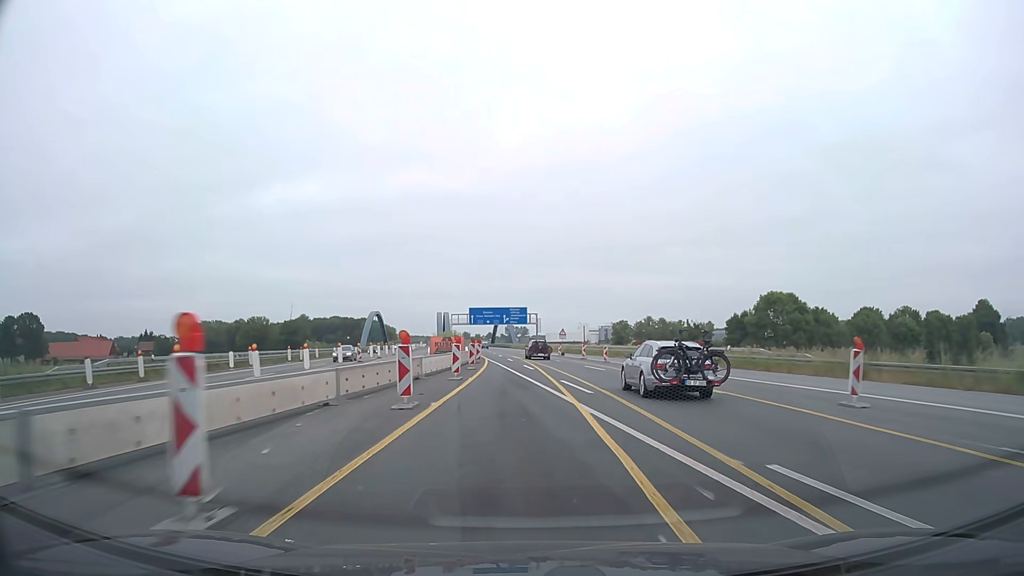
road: motorway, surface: asphalt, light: Day
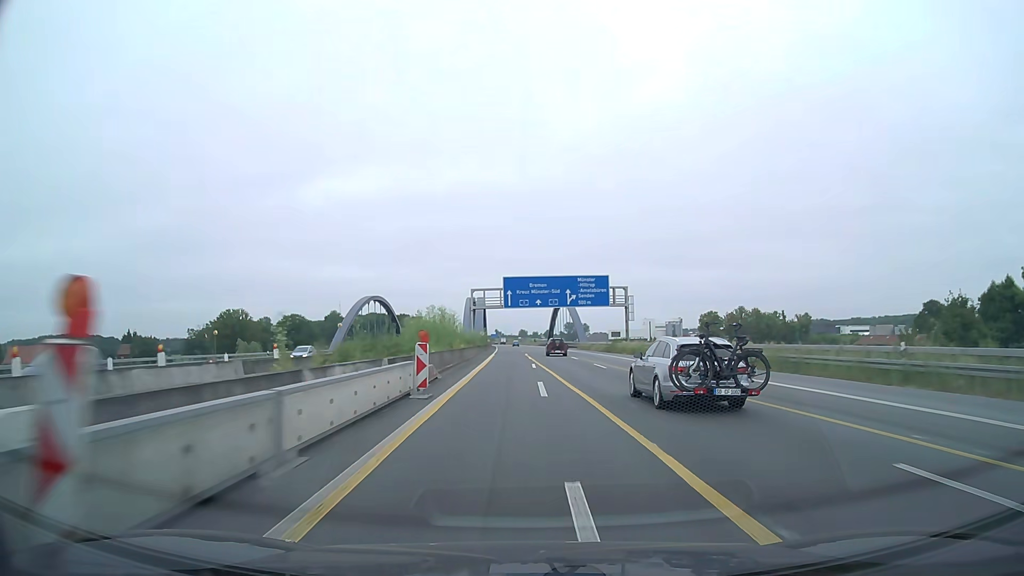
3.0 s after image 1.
(-3.1, +69.1) m; -5°
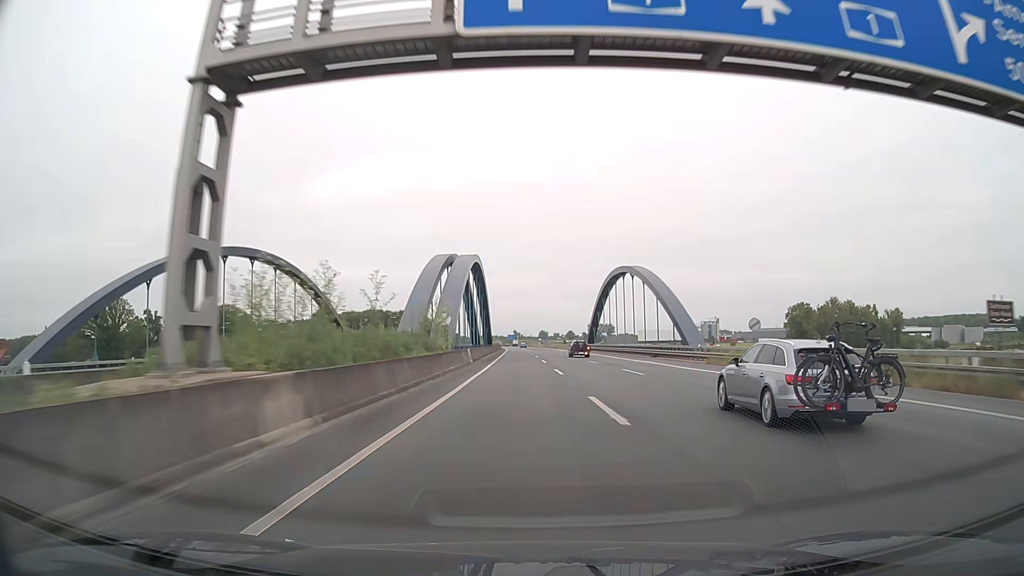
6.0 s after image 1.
(-2.1, +75.7) m; -2°
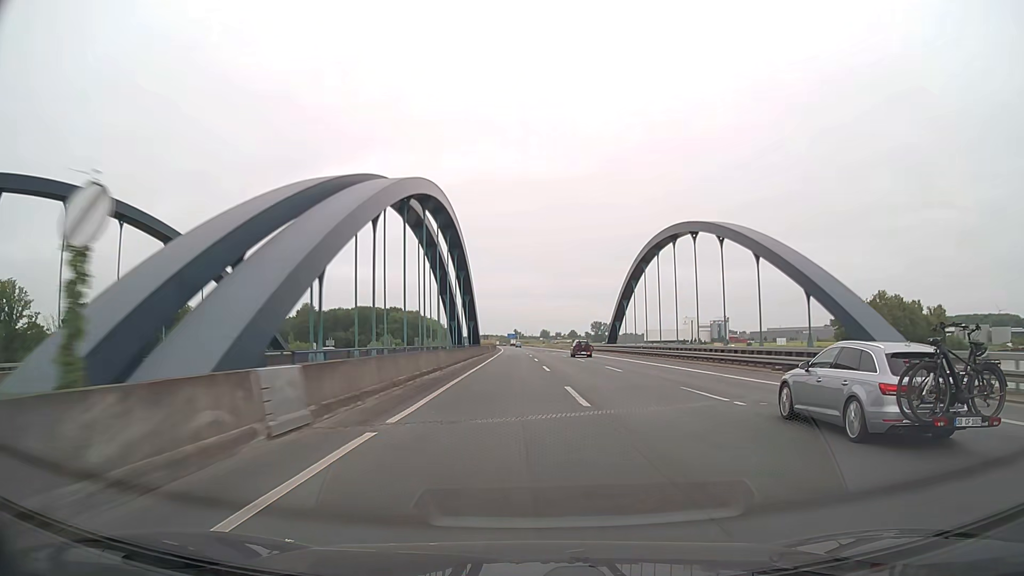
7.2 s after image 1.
(-0.1, +33.0) m; 0°
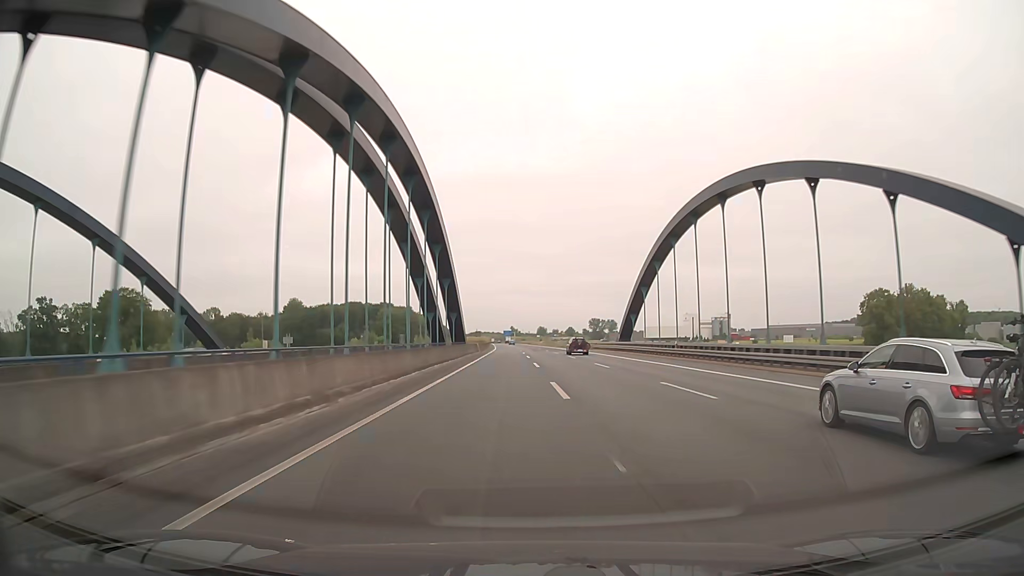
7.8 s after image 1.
(0.0, +17.2) m; 0°
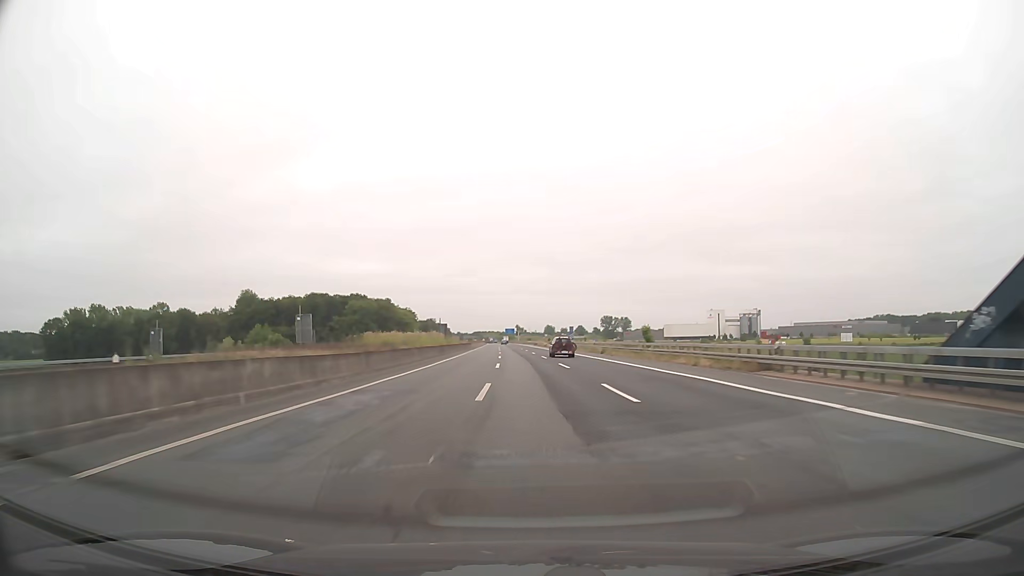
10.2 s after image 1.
(+0.6, +73.1) m; 0°
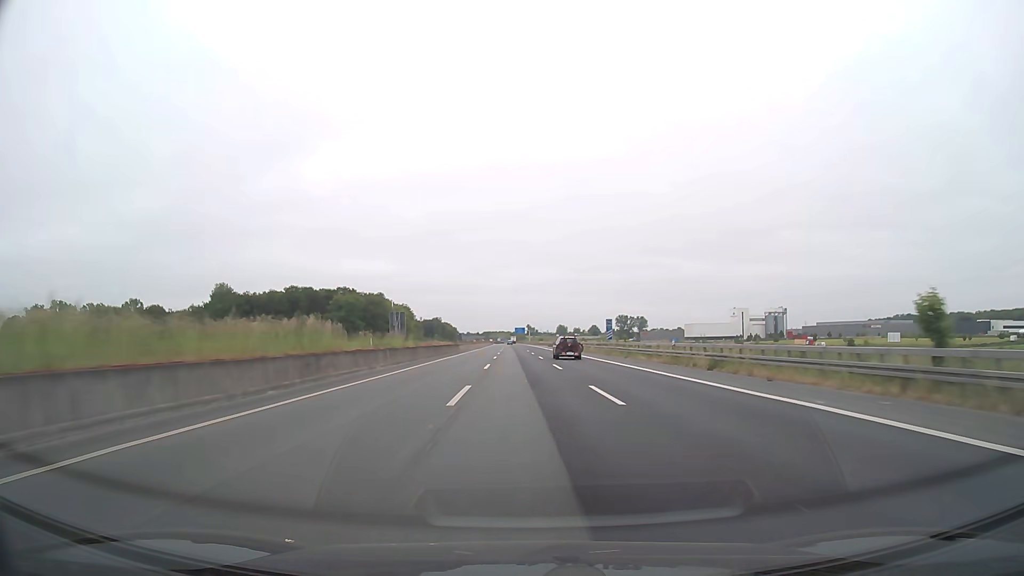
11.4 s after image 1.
(-0.3, +38.2) m; -1°
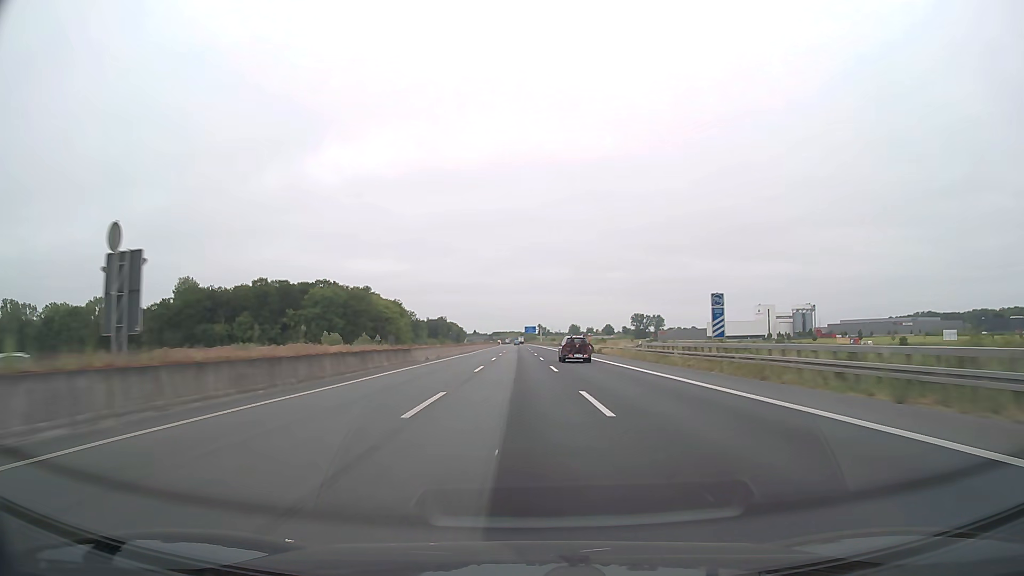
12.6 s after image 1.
(-0.1, +39.0) m; -1°
(0, +10) (0, +20) (0, +30) (-1, +40) (-1, +50) (-1, +60) (-1, +70) (-2, +80) (-2, +90) (-2, +100) m
